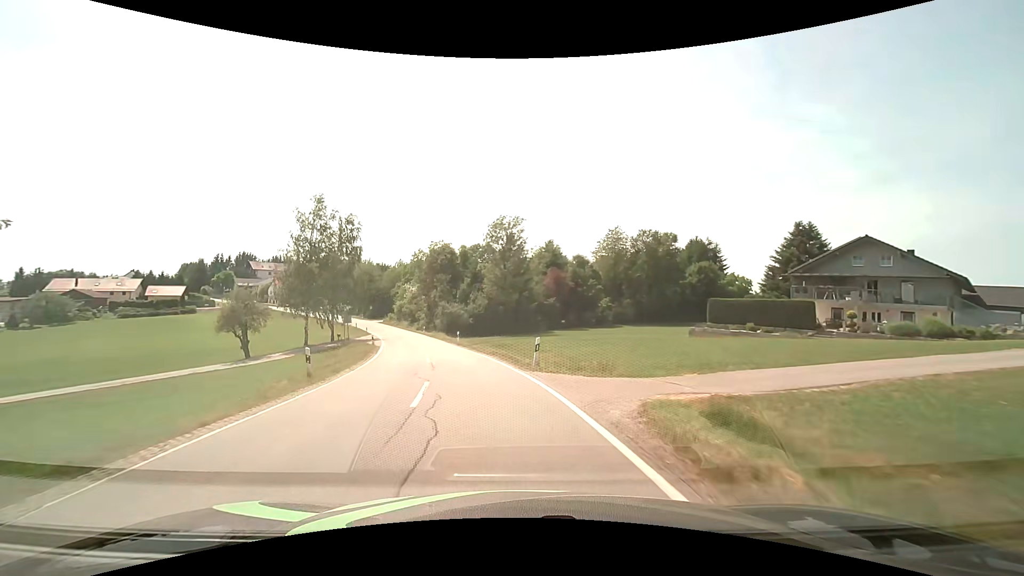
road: secondary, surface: asphalt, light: Day
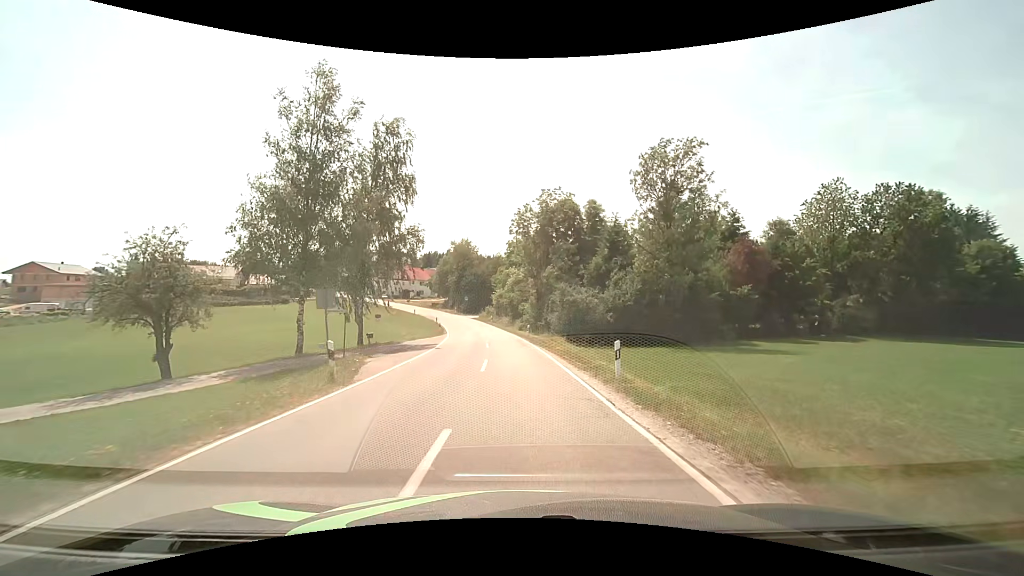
(-4.3, +30.0) m; -14°
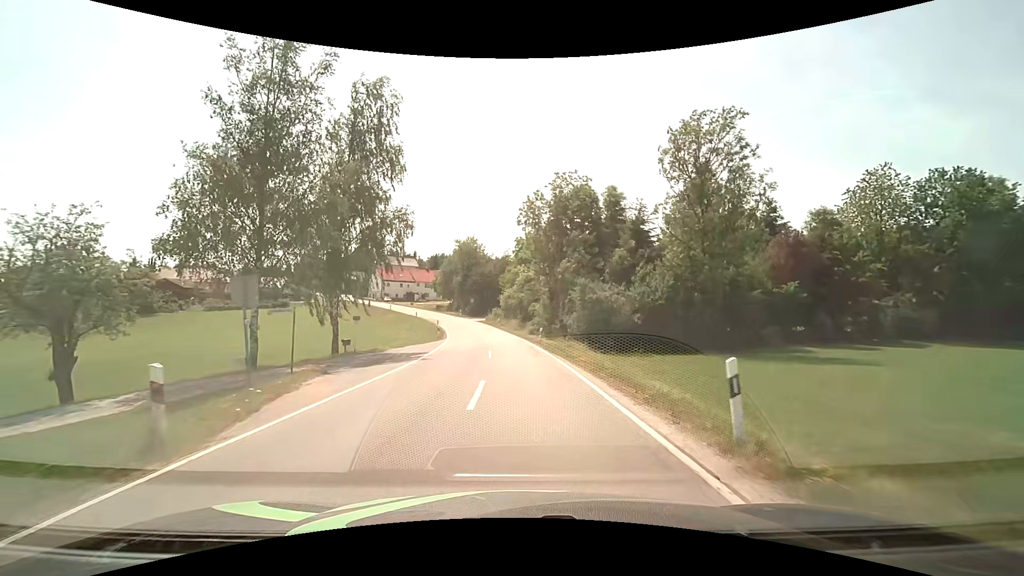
(0.0, +6.3) m; -1°
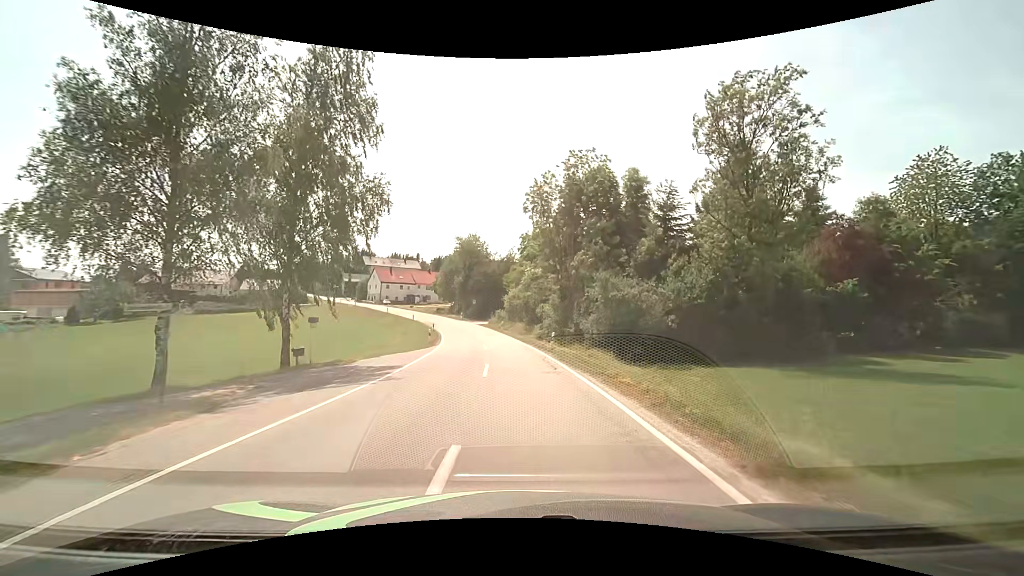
(-0.1, +6.4) m; -1°
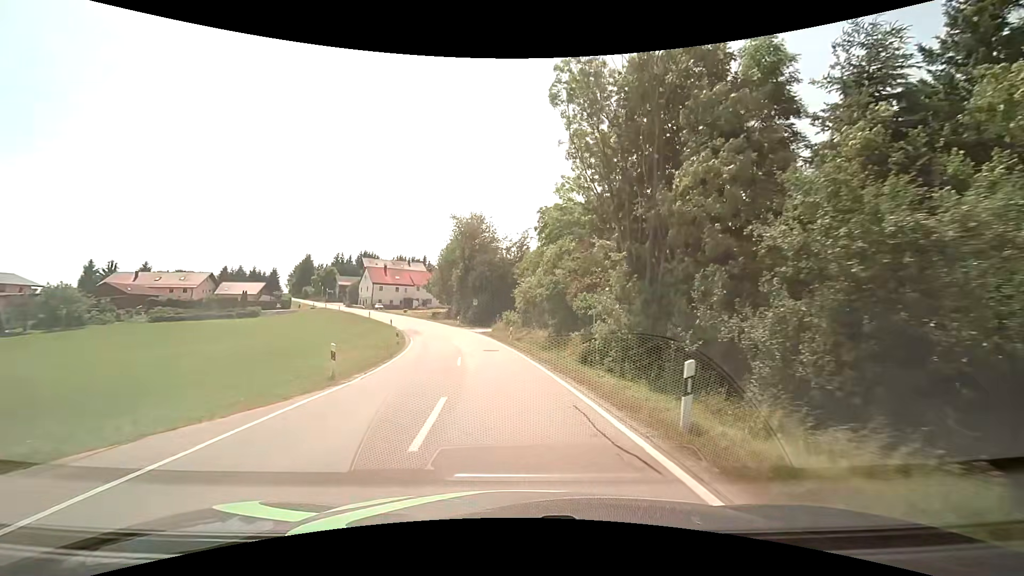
(-0.1, +19.7) m; -2°
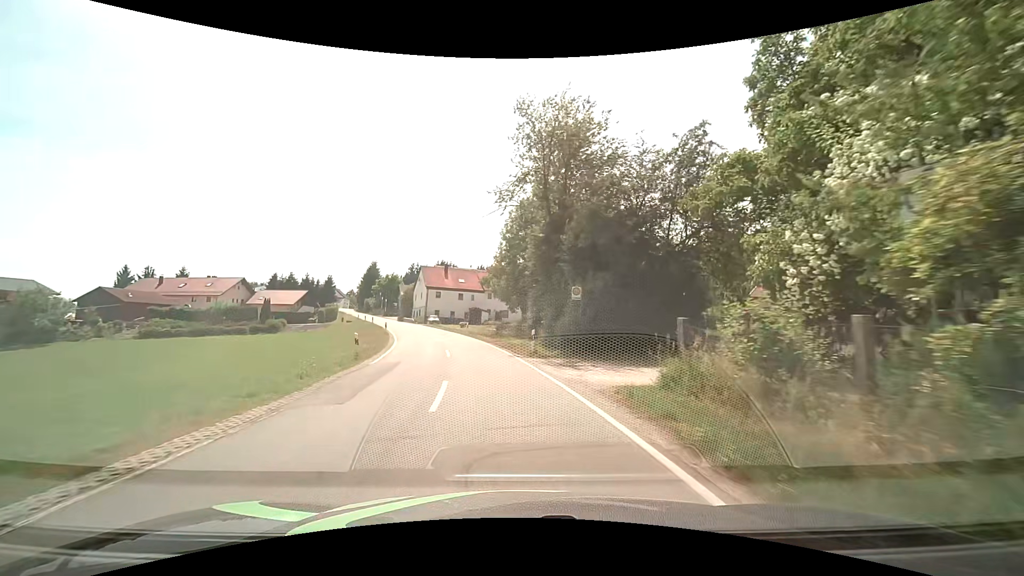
(-2.7, +33.3) m; -10°
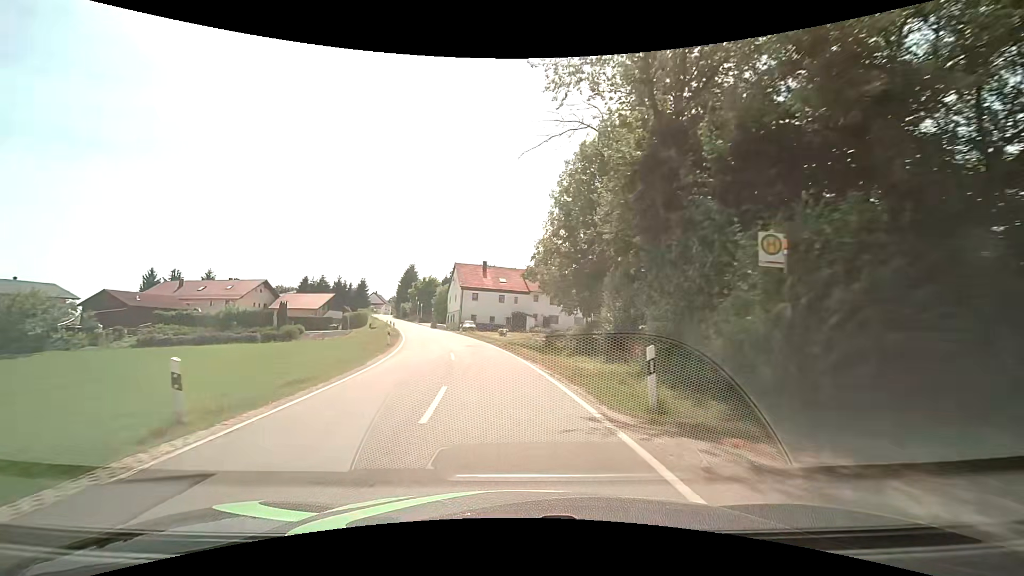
(-0.5, +12.9) m; -4°
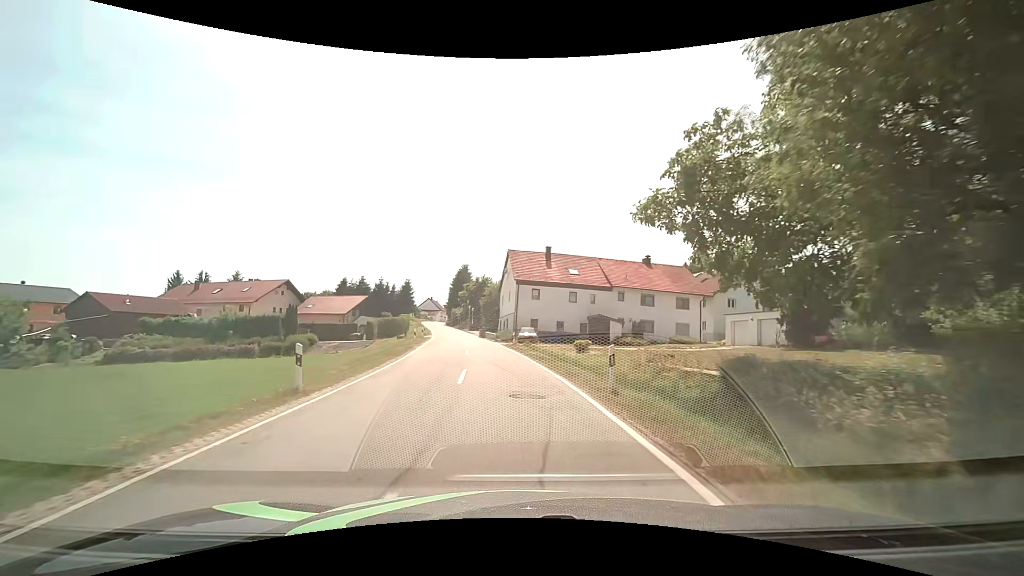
(-1.5, +18.8) m; -9°
(0, +10) (-1, +20) (-2, +30) (-3, +40) (-4, +50) (-6, +60) (-7, +70) (-9, +79) (-11, +89) (-13, +99) m
